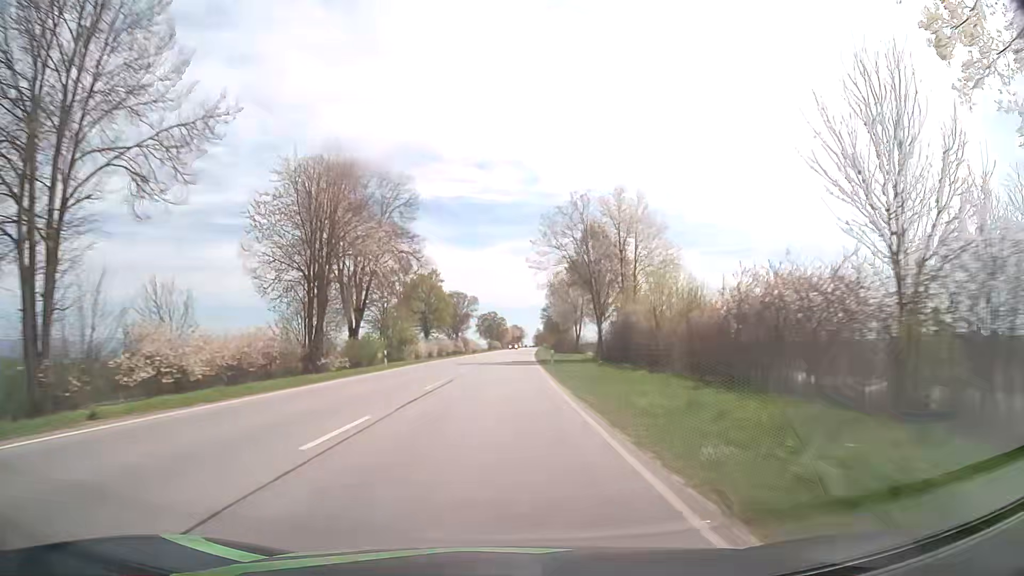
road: primary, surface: asphalt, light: Day
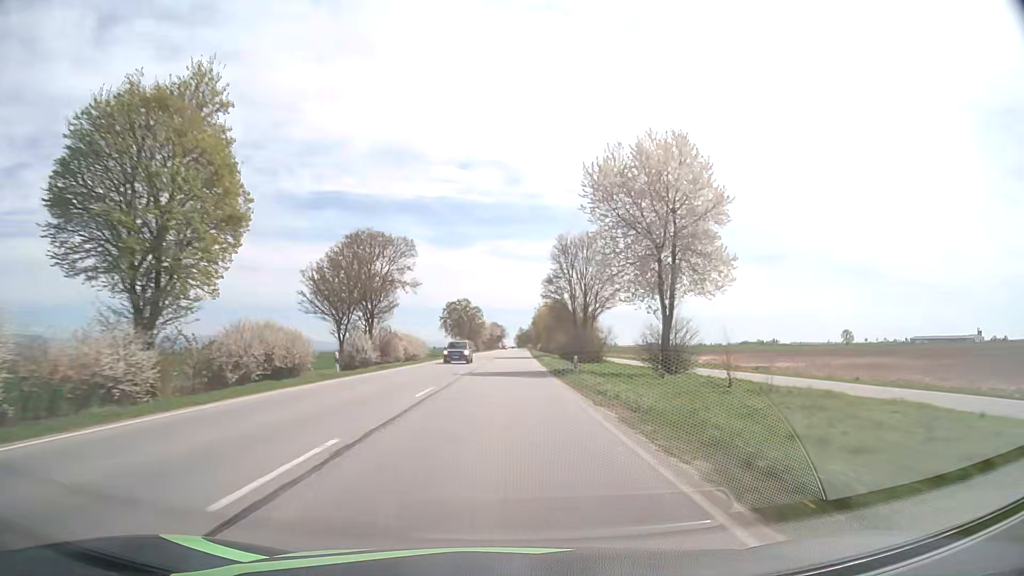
(+1.1, +63.4) m; +2°
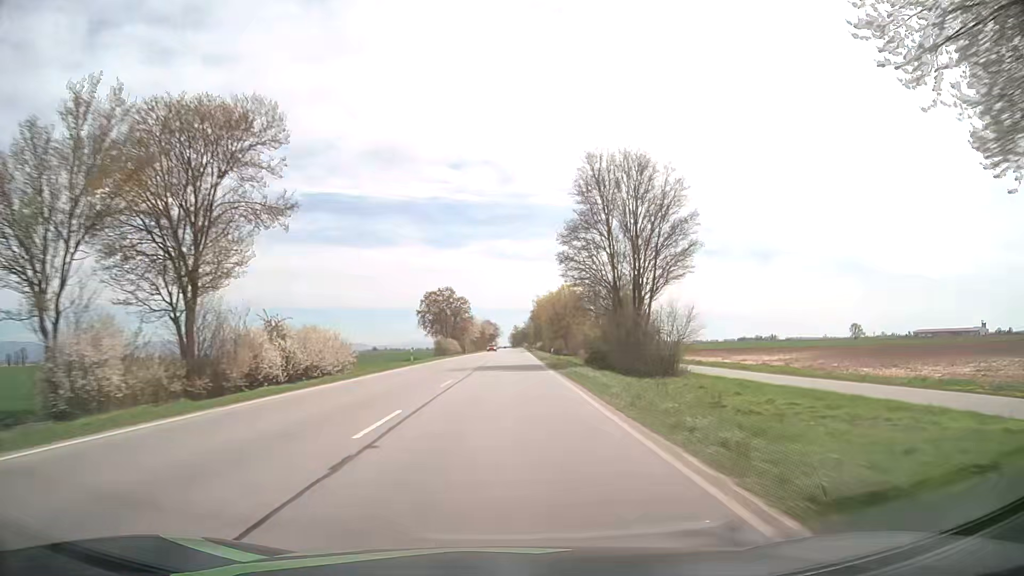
(+0.2, +31.8) m; +1°
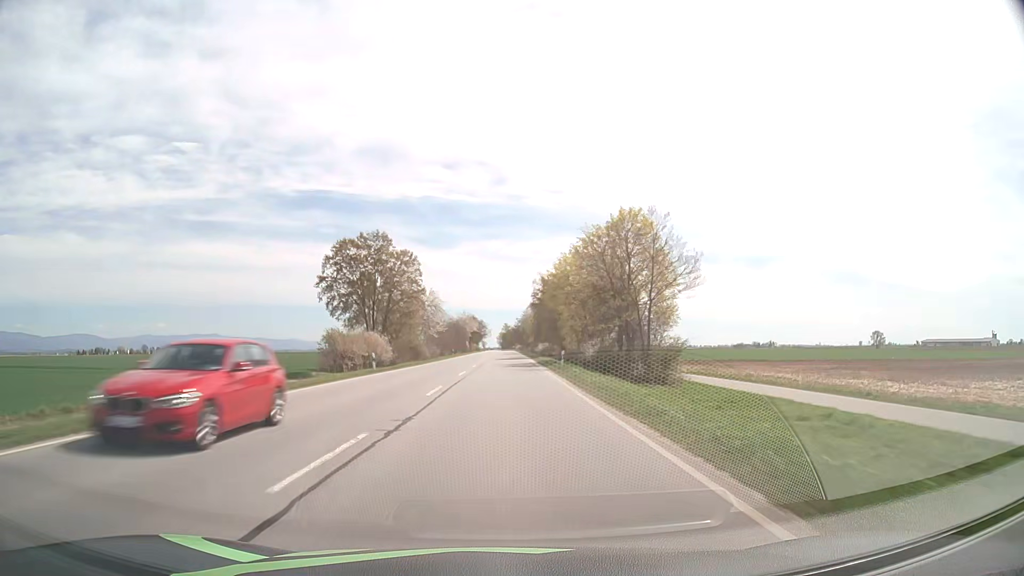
(+0.5, +63.7) m; +1°
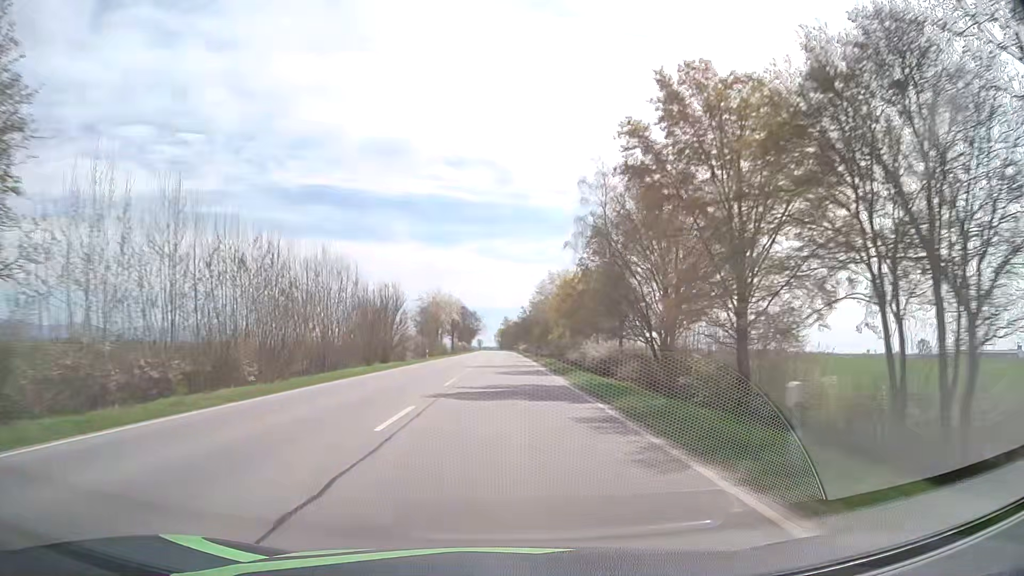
(+0.2, +79.8) m; 0°
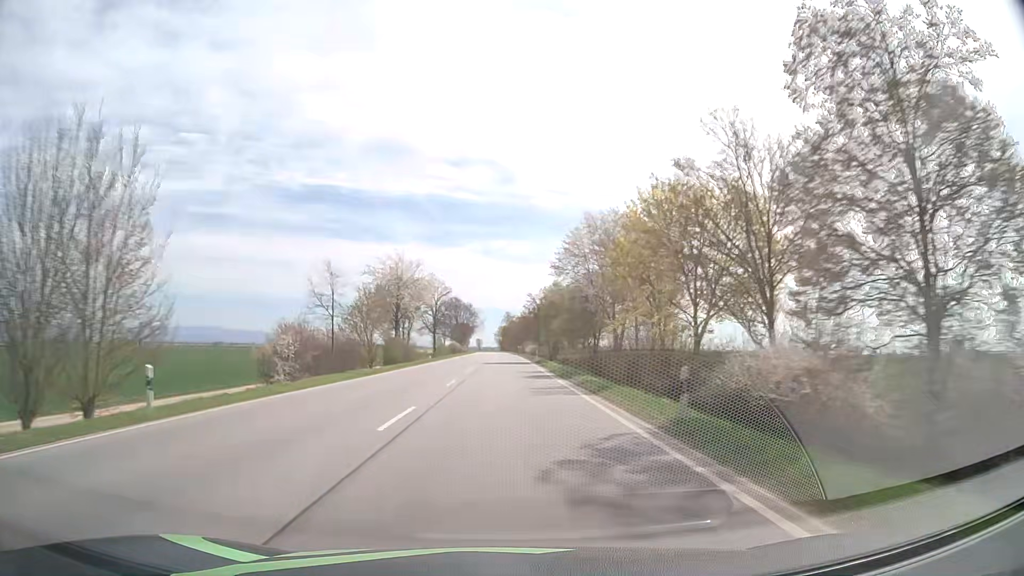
(0.0, +48.1) m; 0°
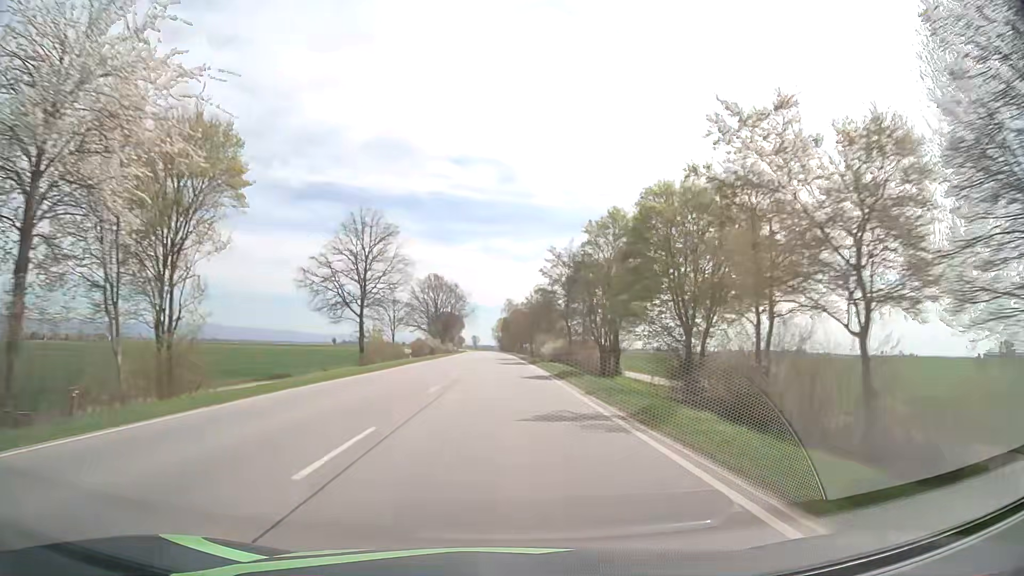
(-0.1, +64.3) m; 0°
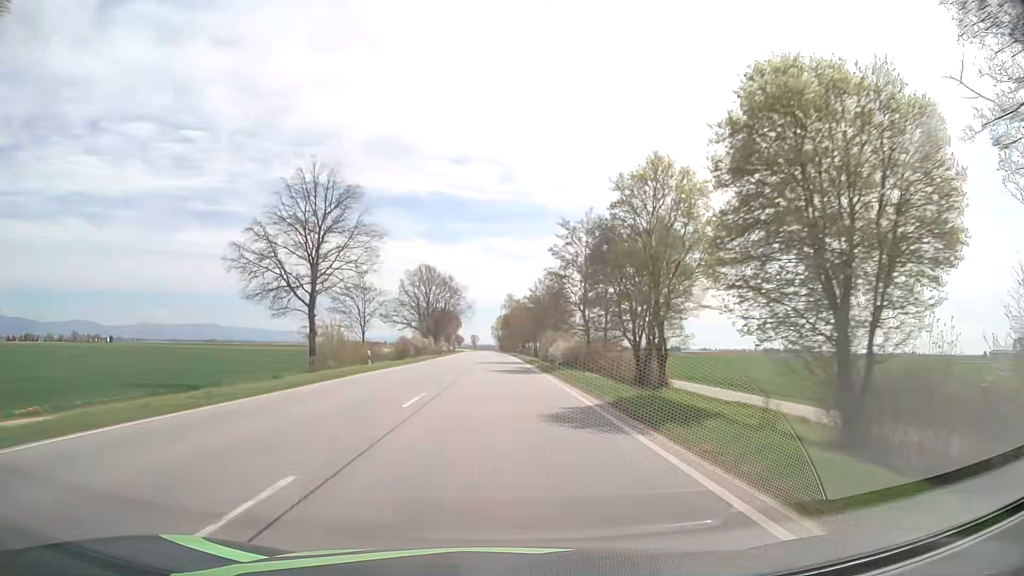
(0.0, +16.1) m; 0°
(0, +10) (0, +20) (0, +30) (0, +40) (0, +50) (0, +60) (-1, +70) (-1, +80) (-1, +90) (-1, +100) m
